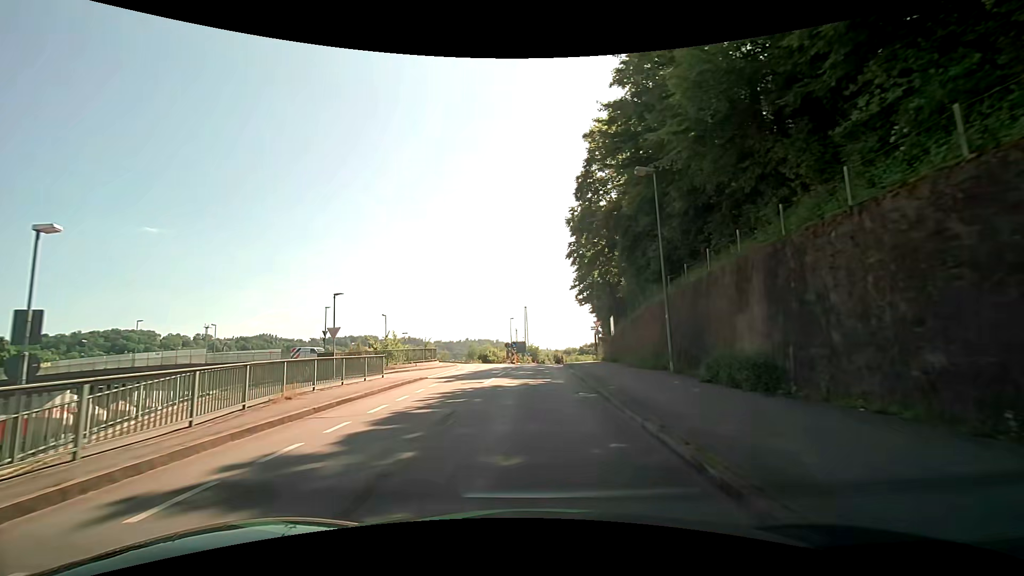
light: Day
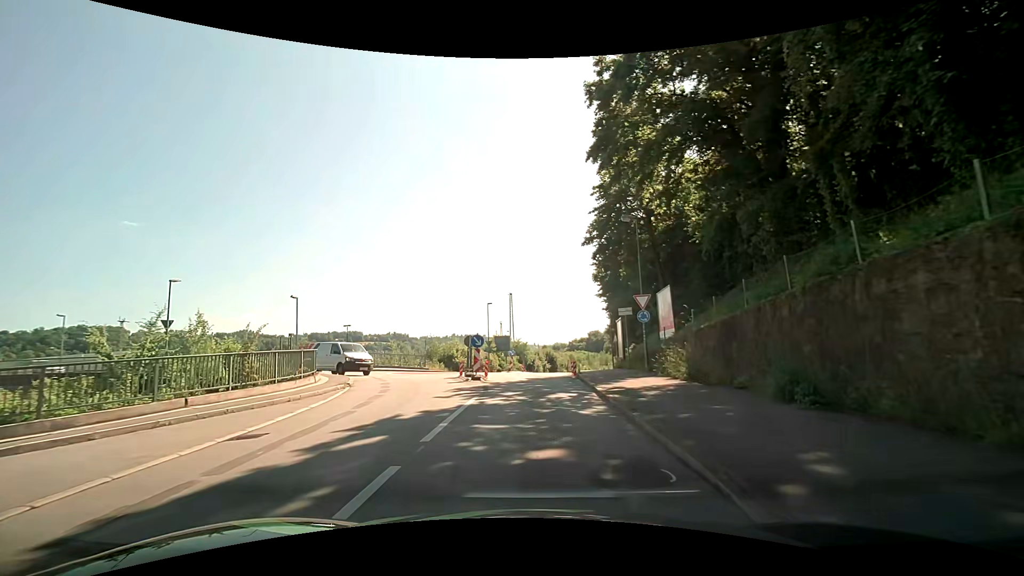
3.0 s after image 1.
(0.0, +22.6) m; +1°
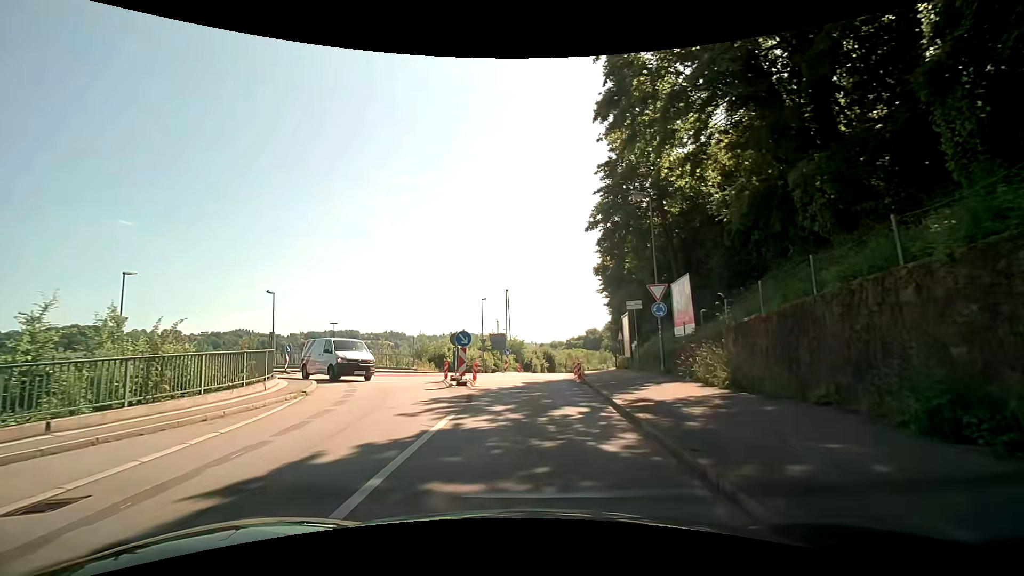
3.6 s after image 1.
(0.0, +3.5) m; 0°
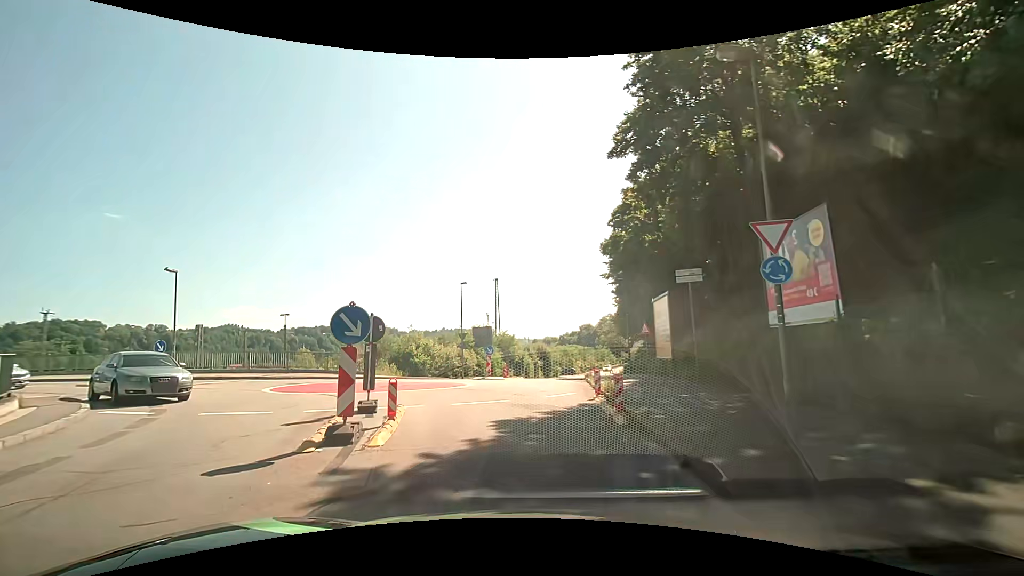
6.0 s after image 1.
(+0.2, +10.4) m; +1°
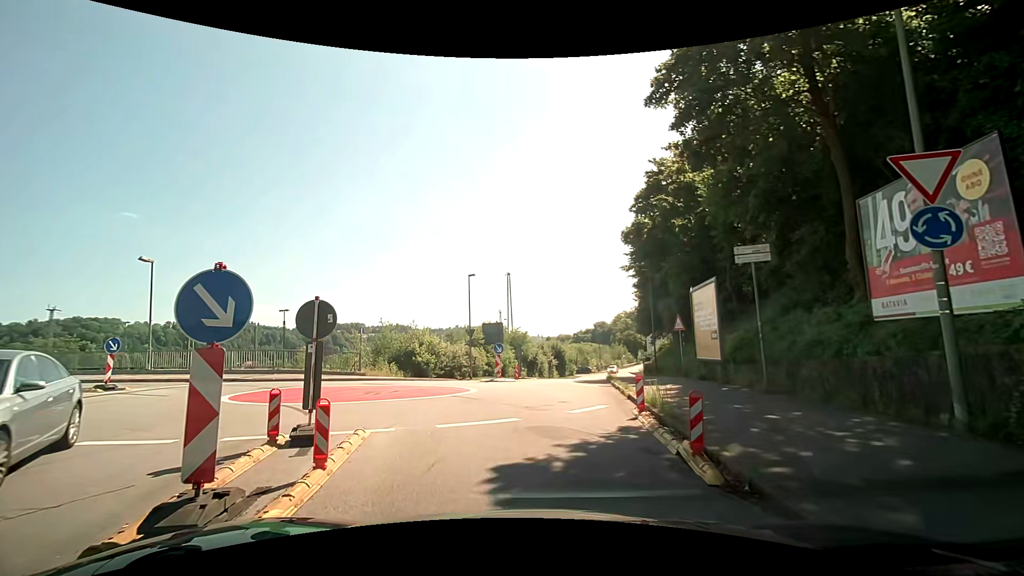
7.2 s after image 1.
(0.0, +3.5) m; -2°
